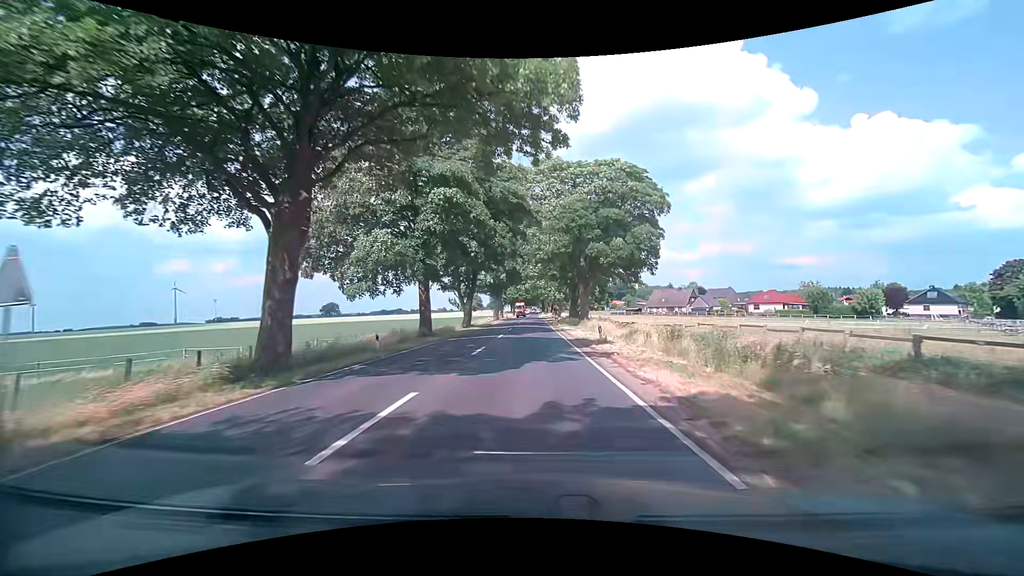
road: secondary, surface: asphalt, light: Day
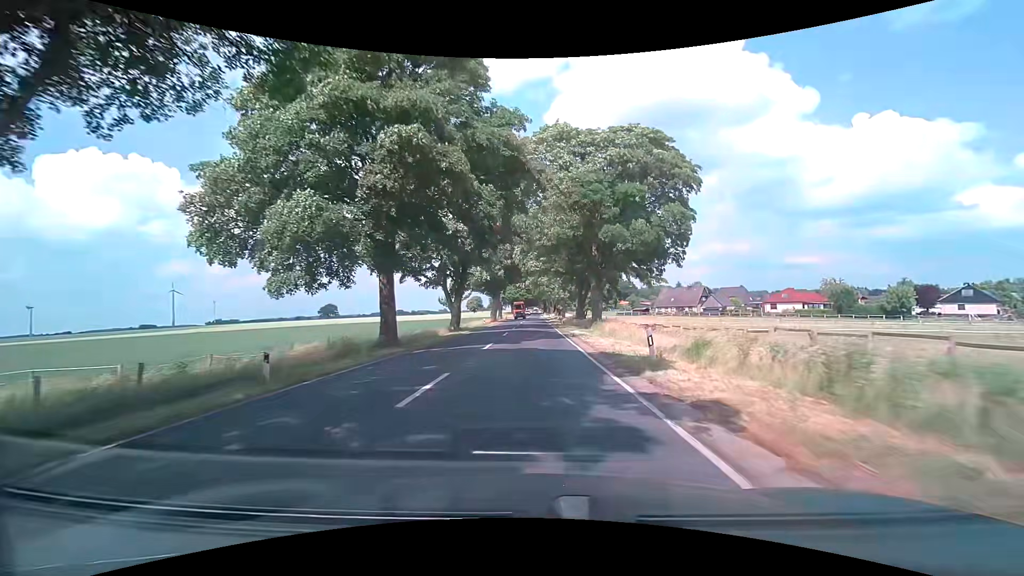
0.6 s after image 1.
(-0.1, +9.3) m; -1°
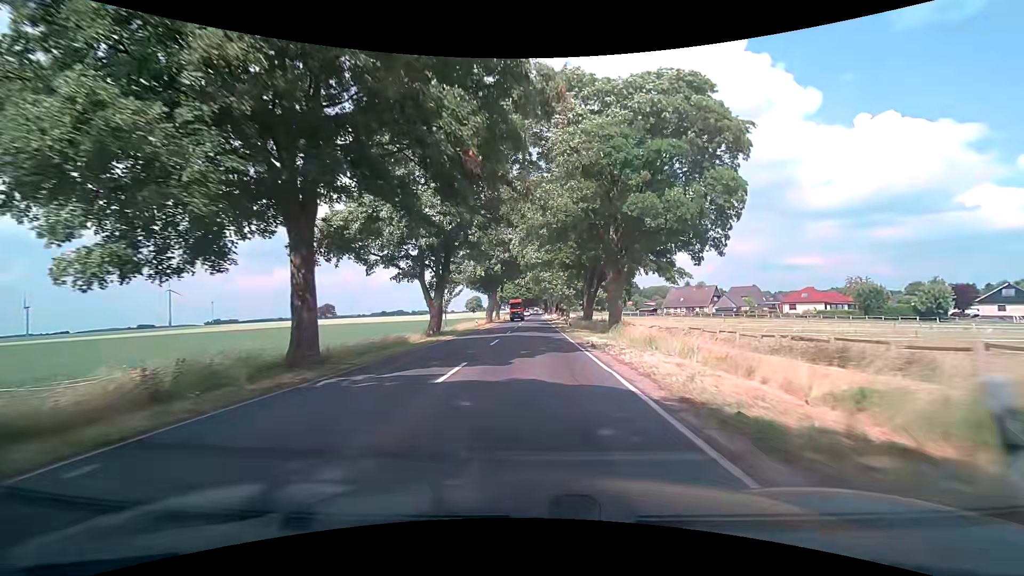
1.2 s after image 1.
(0.0, +9.5) m; -1°
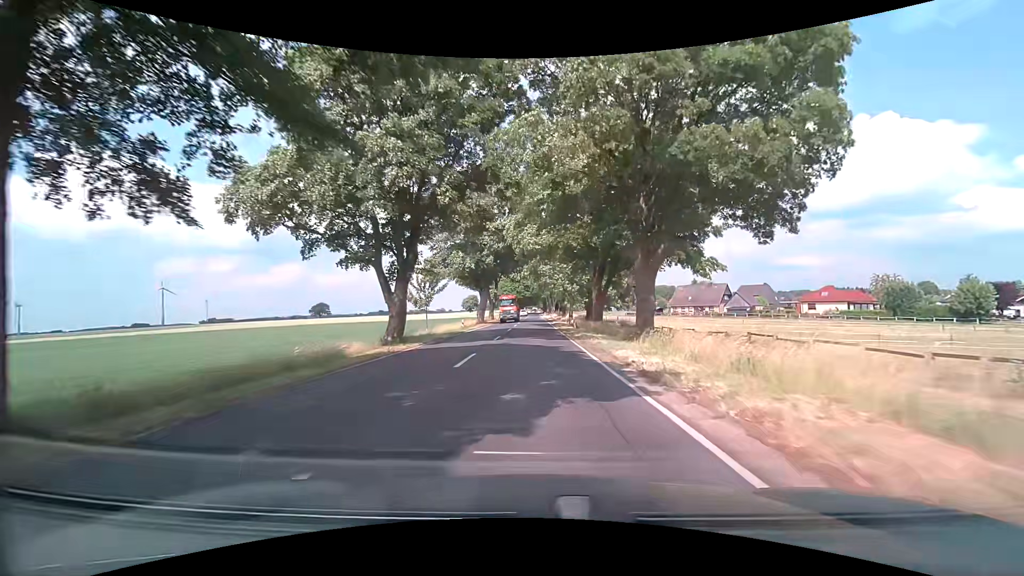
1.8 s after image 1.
(+0.1, +9.7) m; +1°
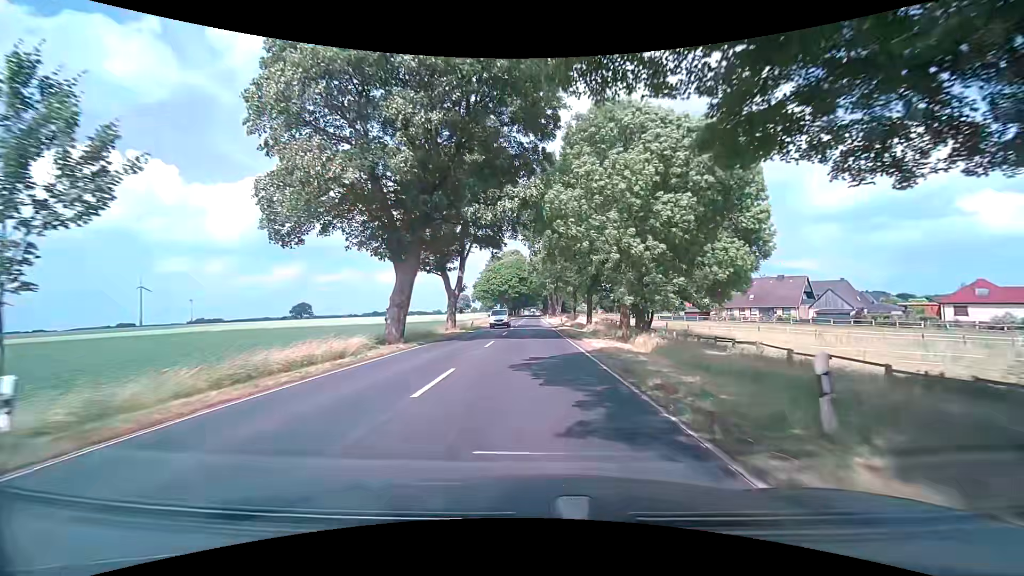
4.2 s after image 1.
(-0.1, +40.7) m; -1°
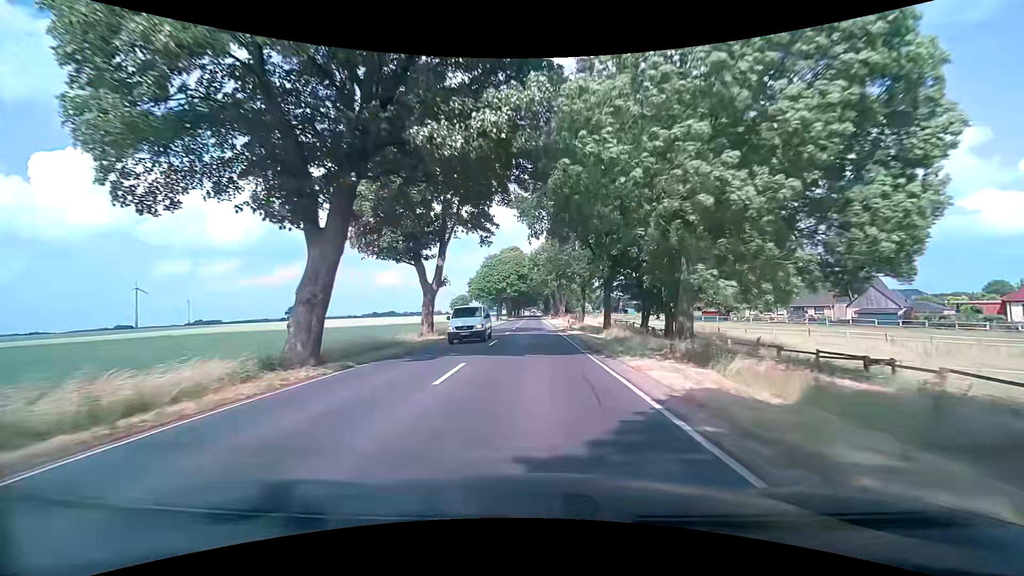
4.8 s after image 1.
(+0.2, +10.4) m; +1°
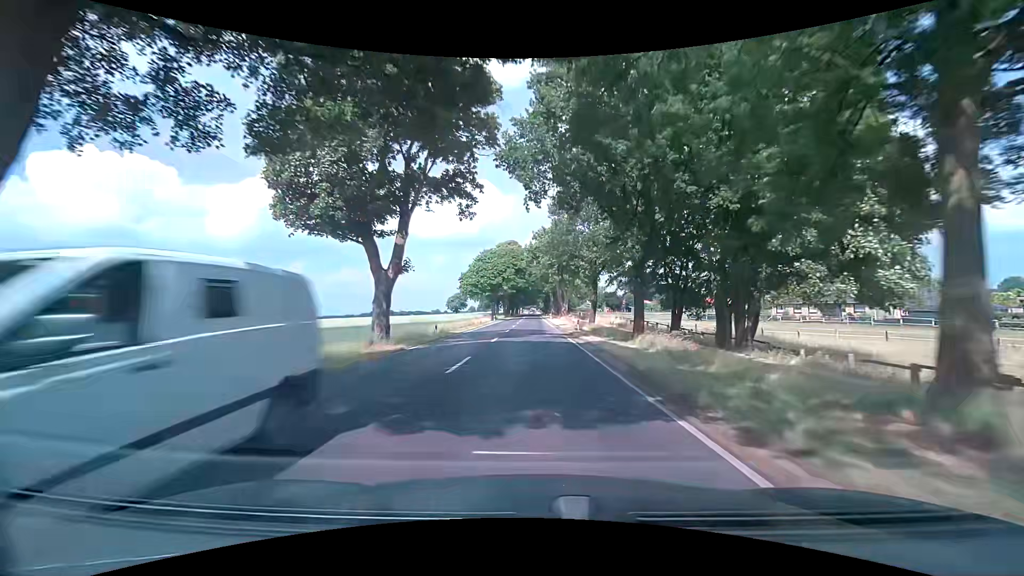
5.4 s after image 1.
(0.0, +10.5) m; -1°
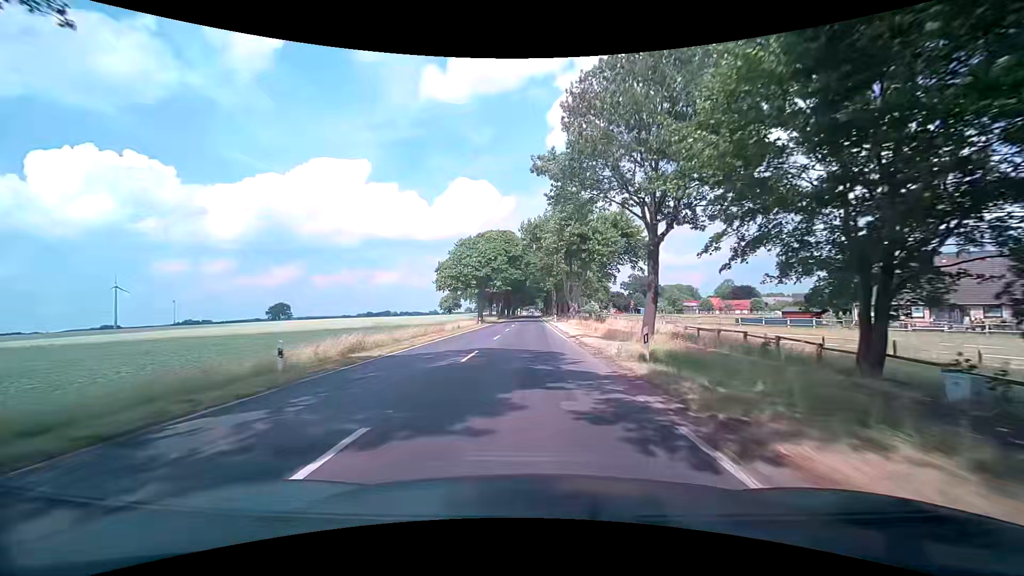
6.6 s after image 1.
(+0.1, +21.3) m; 0°
(0, +10) (0, +20) (0, +30) (0, +40) (0, +50) (0, +60) (0, +70) (0, +80) (0, +90) (-1, +100) m
